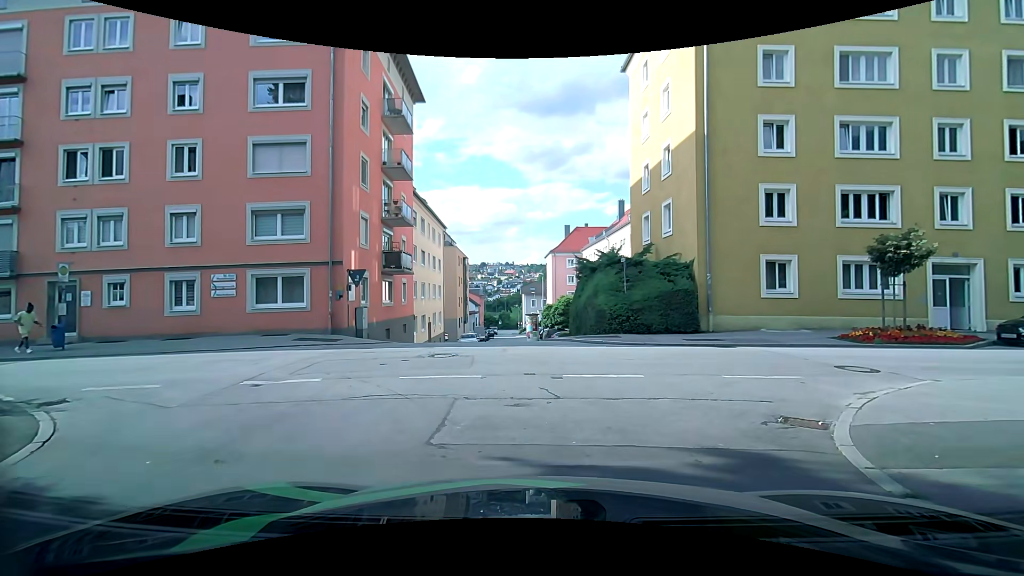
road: residential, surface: asphalt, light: Day
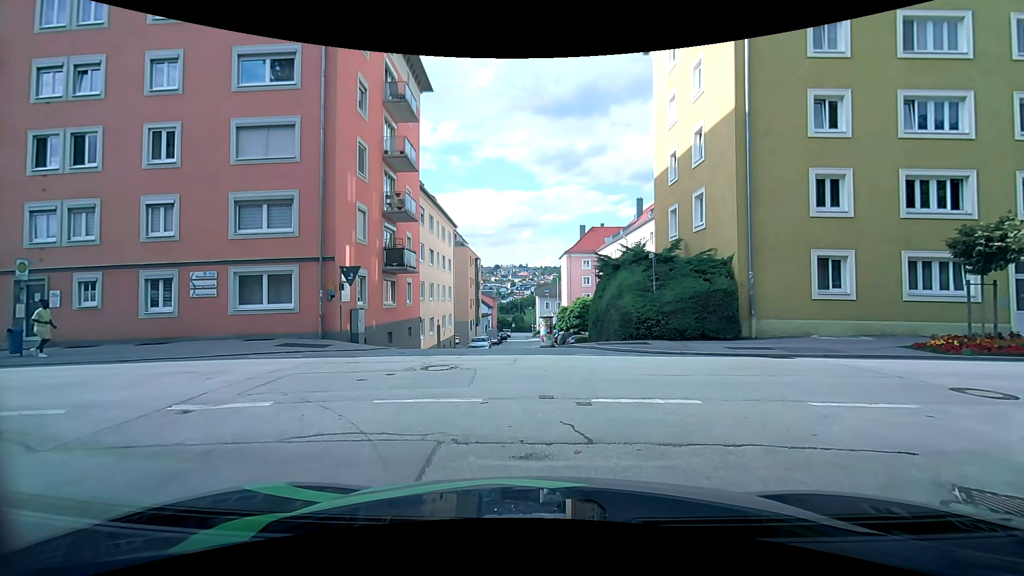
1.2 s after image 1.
(-0.1, +2.4) m; -3°
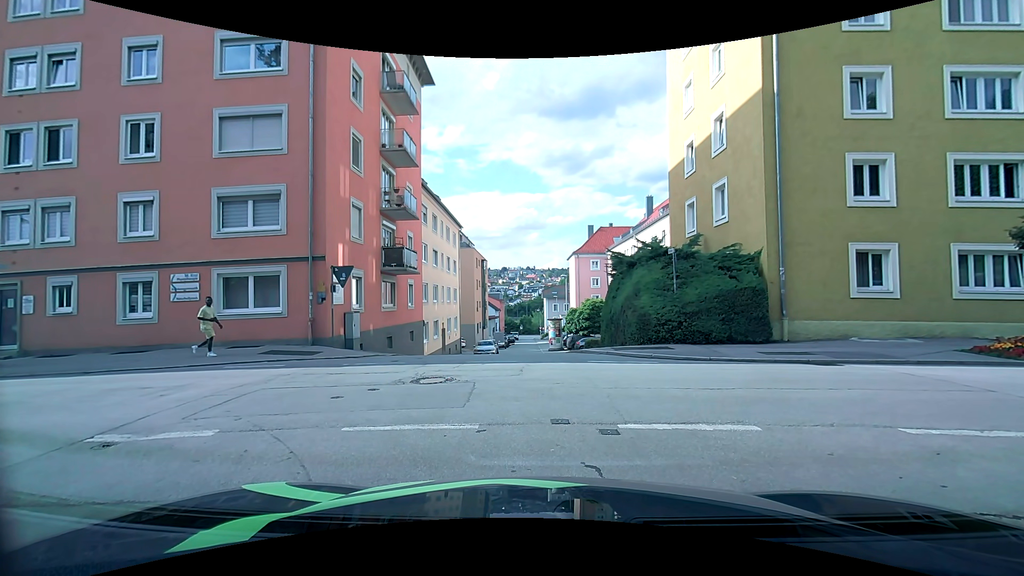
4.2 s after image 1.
(0.0, +1.5) m; 0°
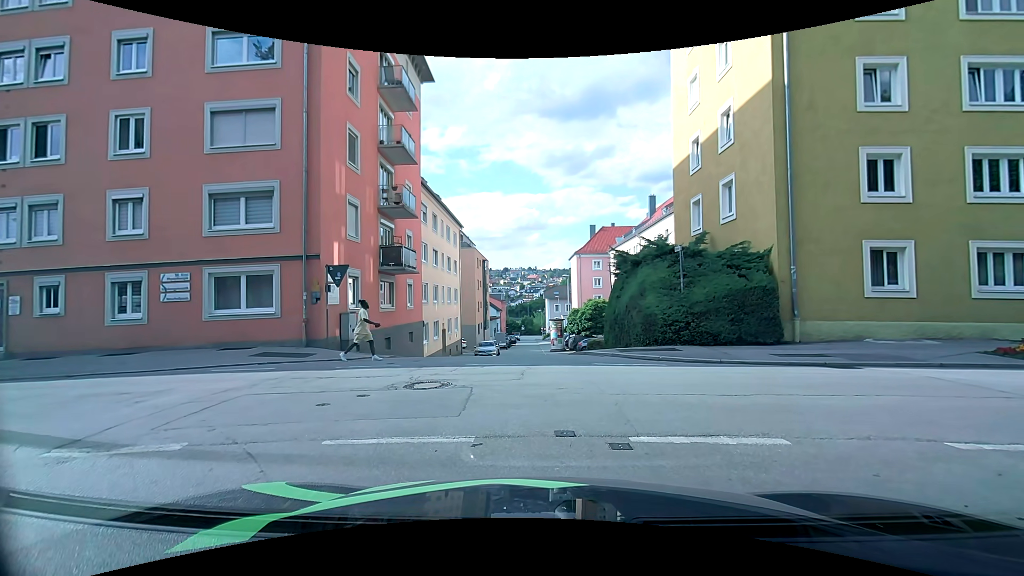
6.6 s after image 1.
(0.0, +0.5) m; 0°
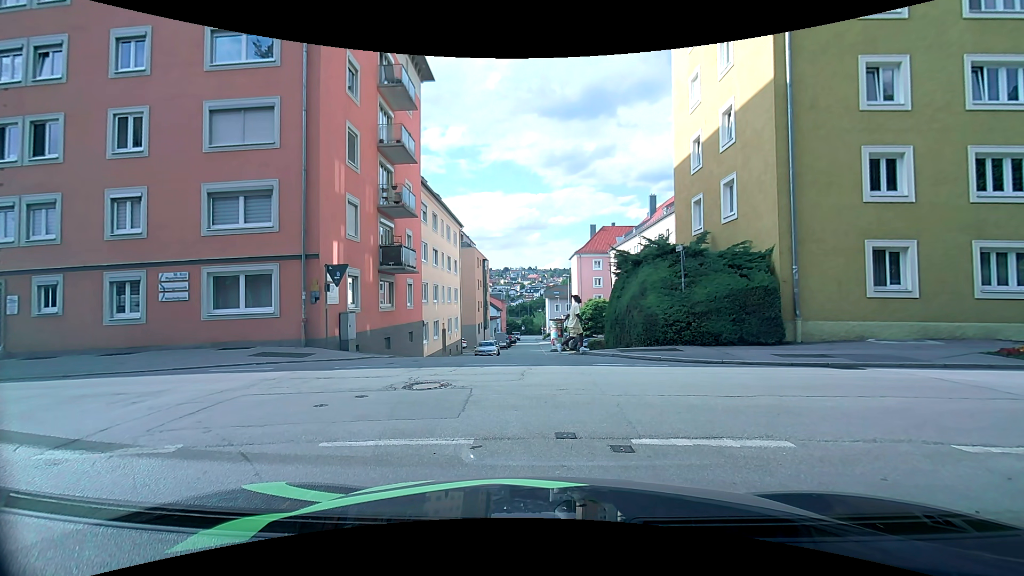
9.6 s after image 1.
(0.0, +0.2) m; 0°
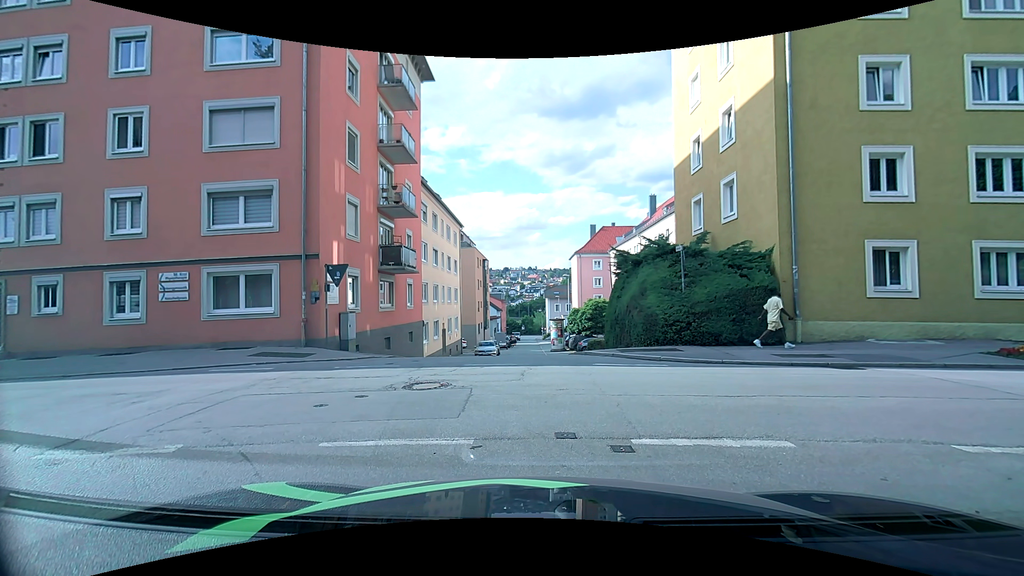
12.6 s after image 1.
(0.0, 0.0) m; 0°
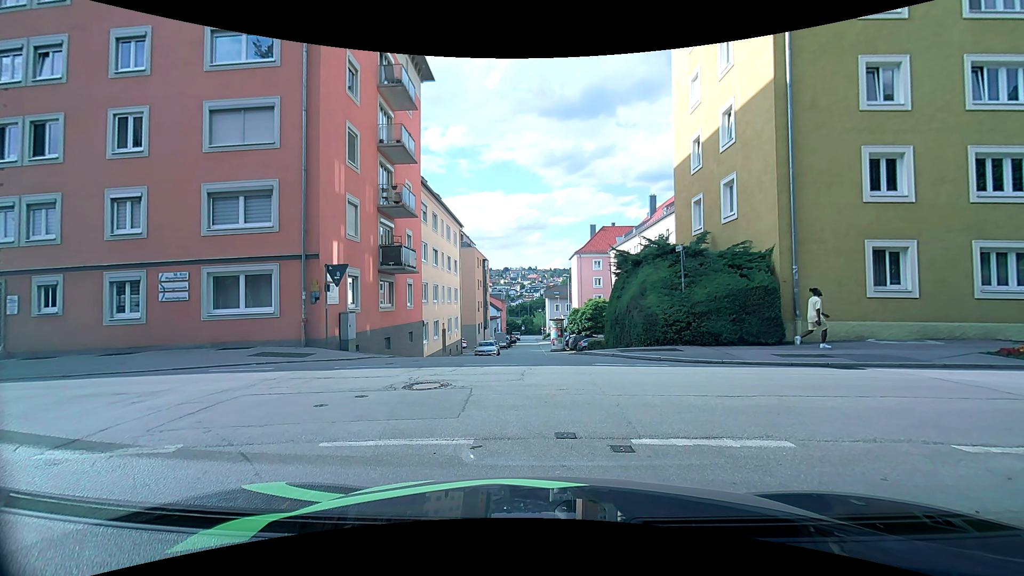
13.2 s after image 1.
(0.0, 0.0) m; 0°
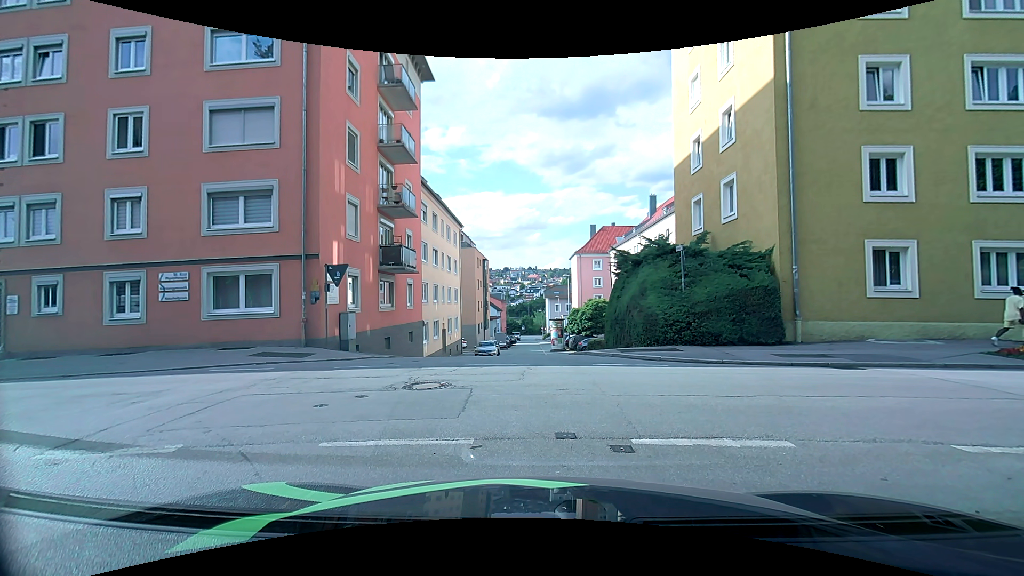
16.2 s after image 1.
(0.0, 0.0) m; 0°
